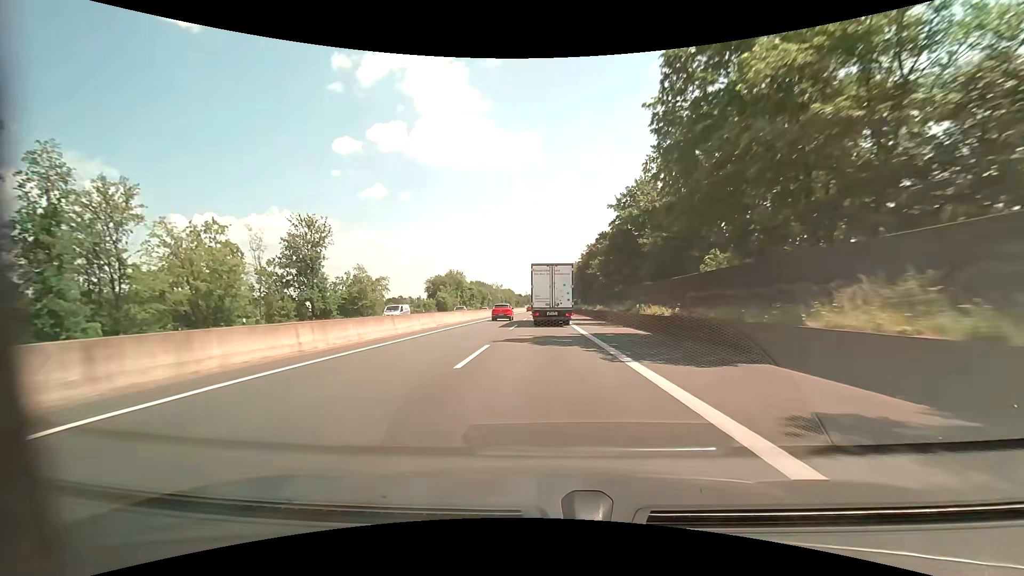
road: motorway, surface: asphalt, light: Day
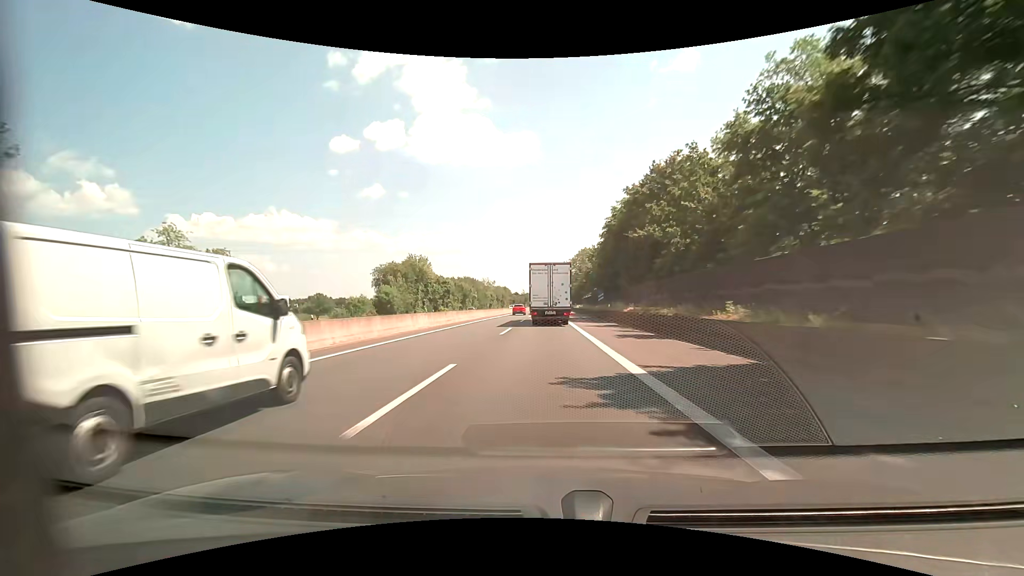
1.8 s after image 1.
(0.0, +41.6) m; 0°
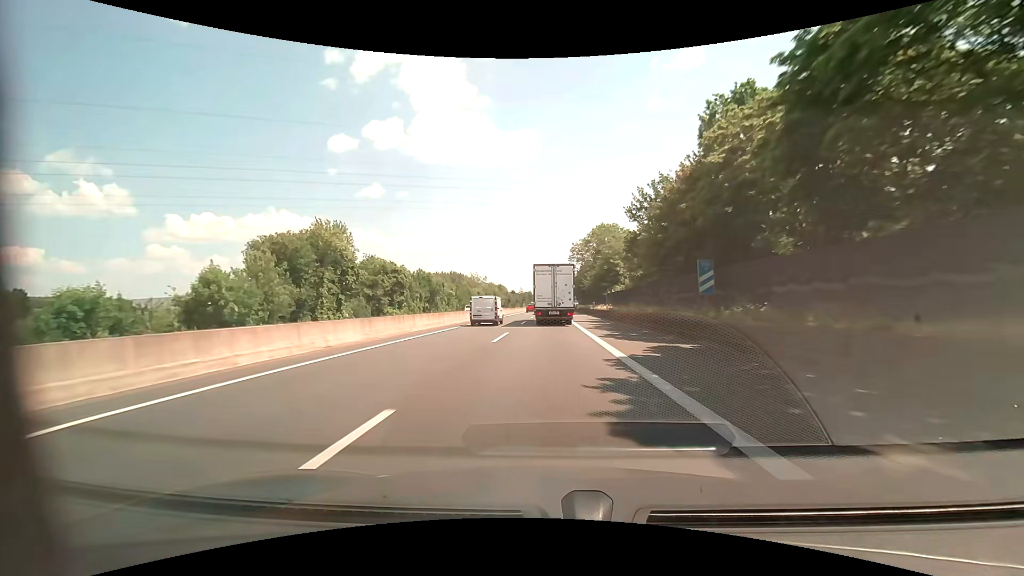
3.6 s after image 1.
(0.0, +40.9) m; 0°
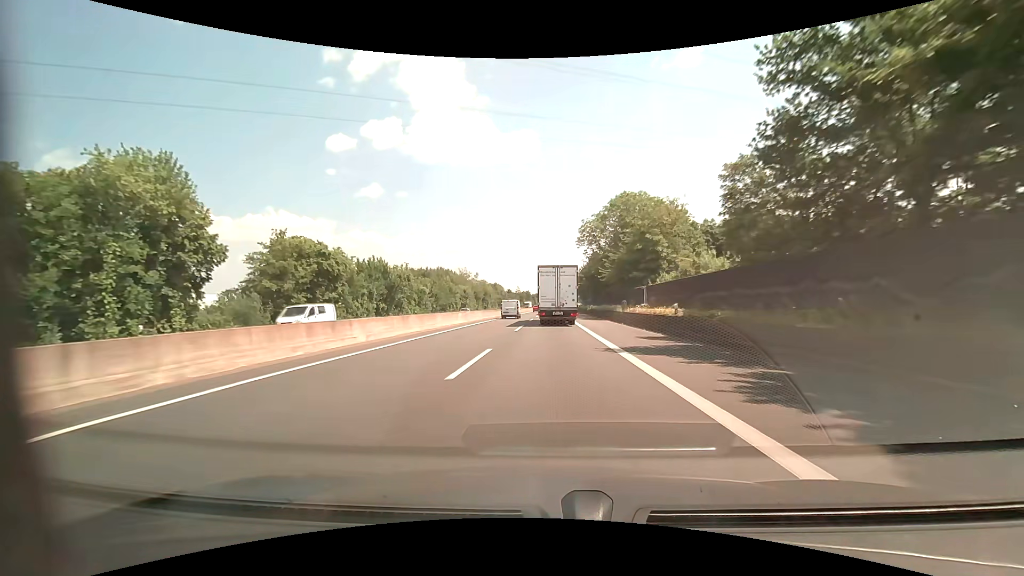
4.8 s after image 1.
(+0.1, +27.1) m; 0°
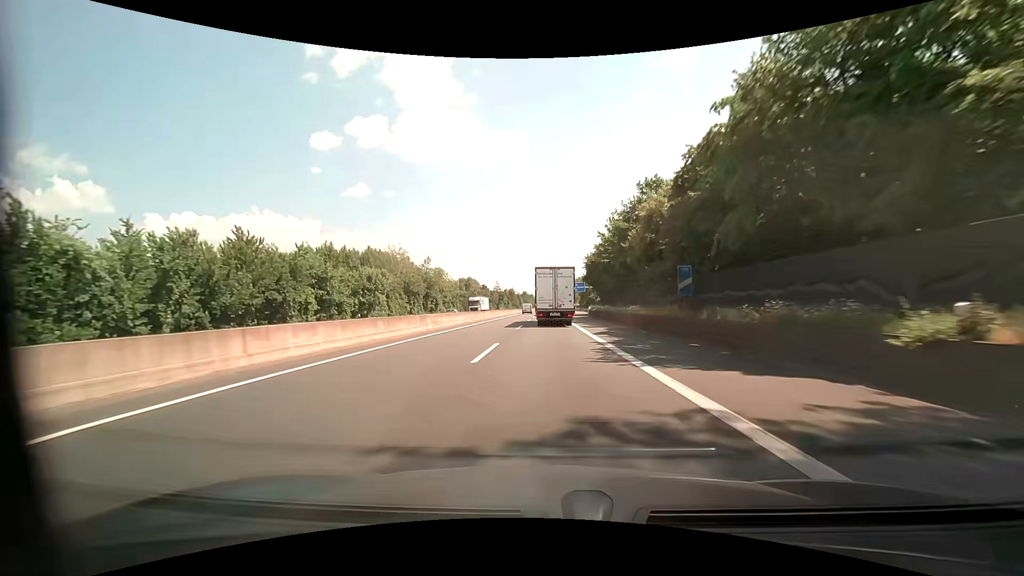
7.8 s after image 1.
(+0.5, +69.3) m; +1°
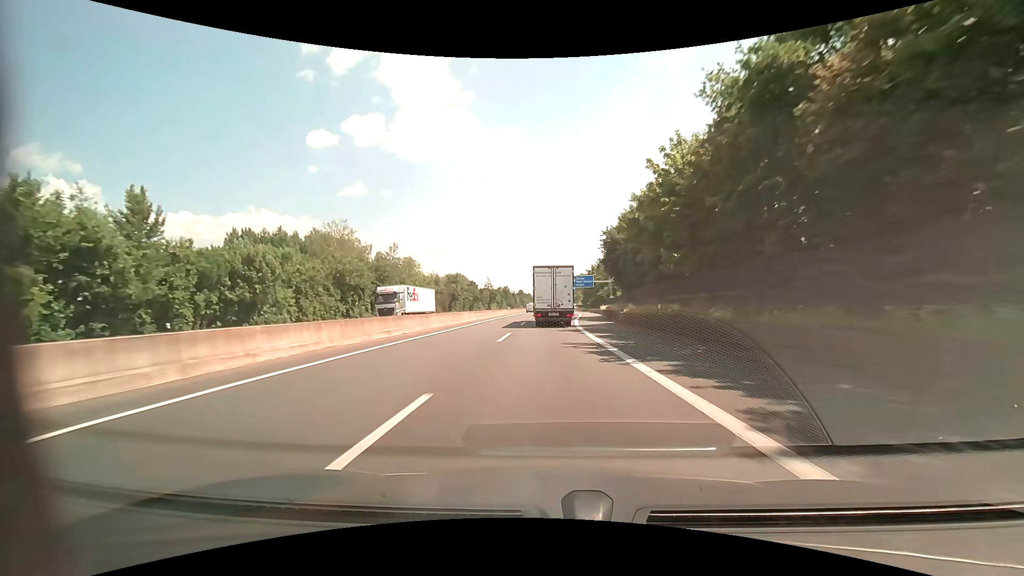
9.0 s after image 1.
(+0.2, +28.8) m; 0°
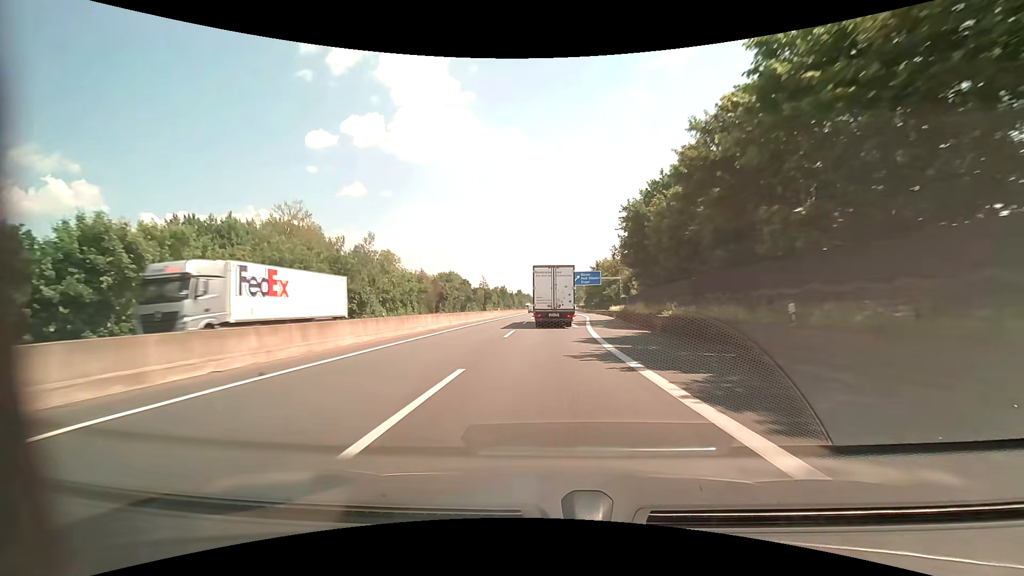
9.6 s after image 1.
(+0.1, +14.6) m; 0°
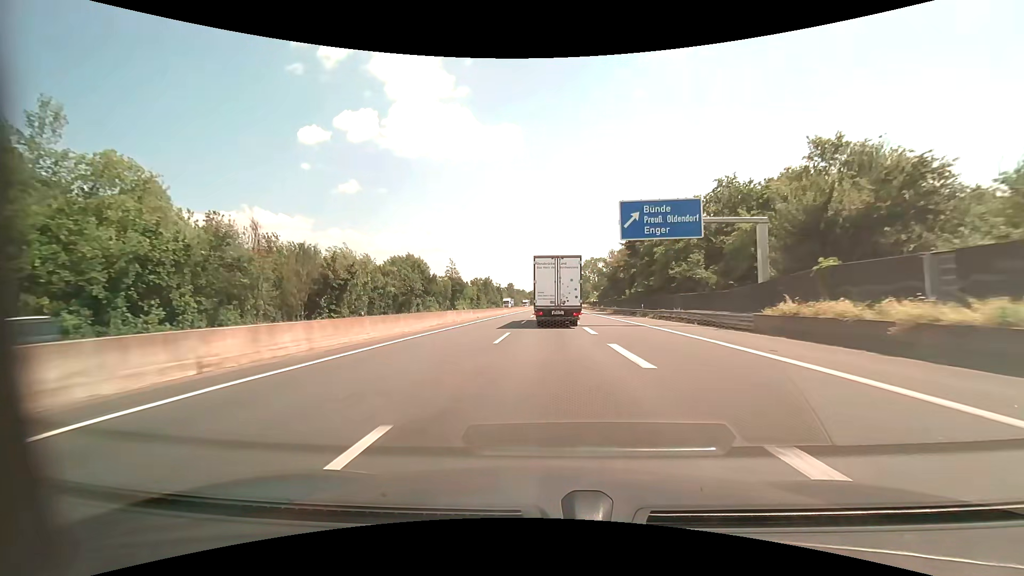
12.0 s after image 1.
(+0.3, +59.7) m; +1°
(0, +10) (0, +20) (0, +30) (0, +40) (0, +50) (0, +60) (+1, +70) (+1, +80) (+1, +90) (+1, +100) m
